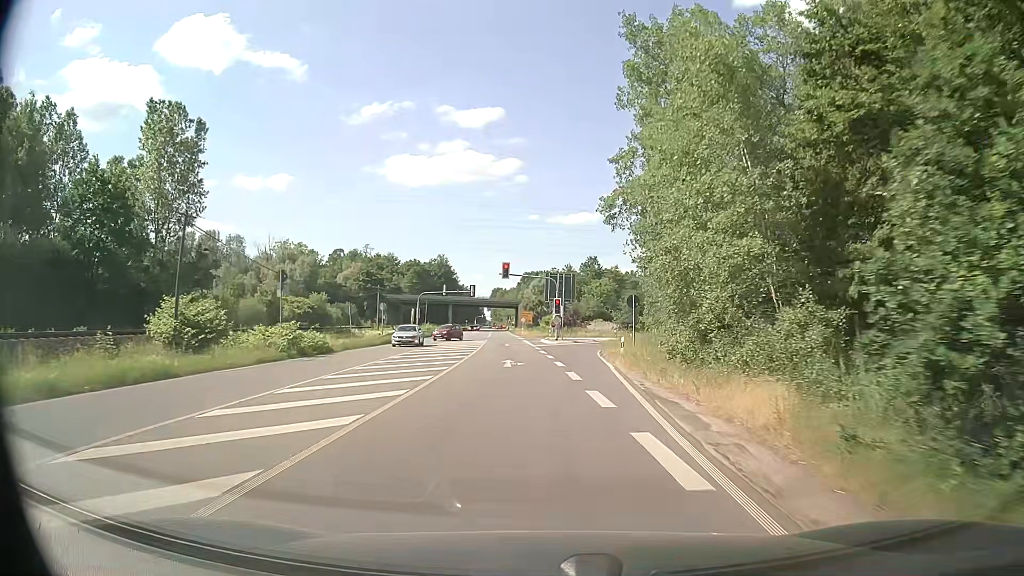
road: secondary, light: Day
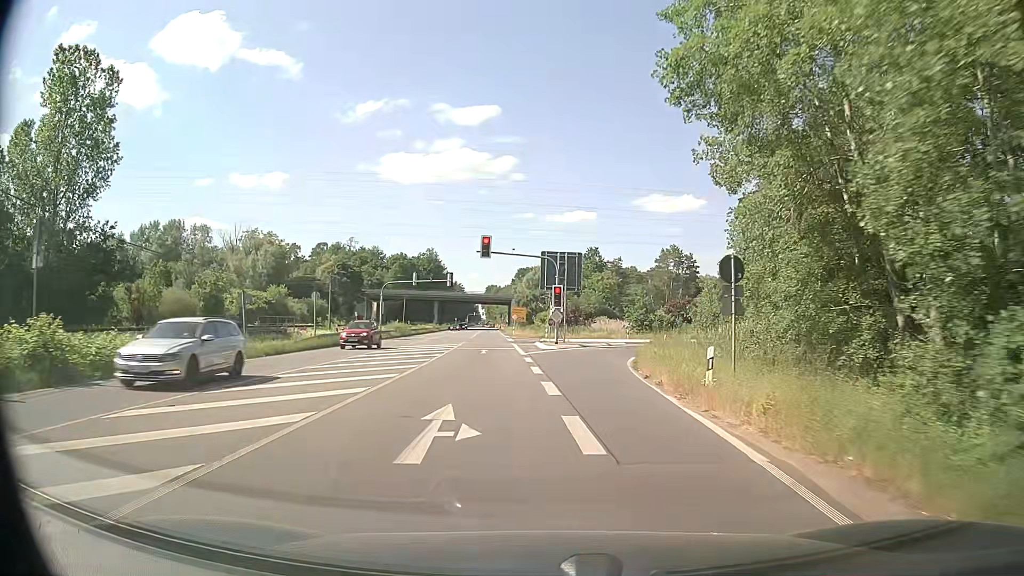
(+0.2, +16.1) m; +1°
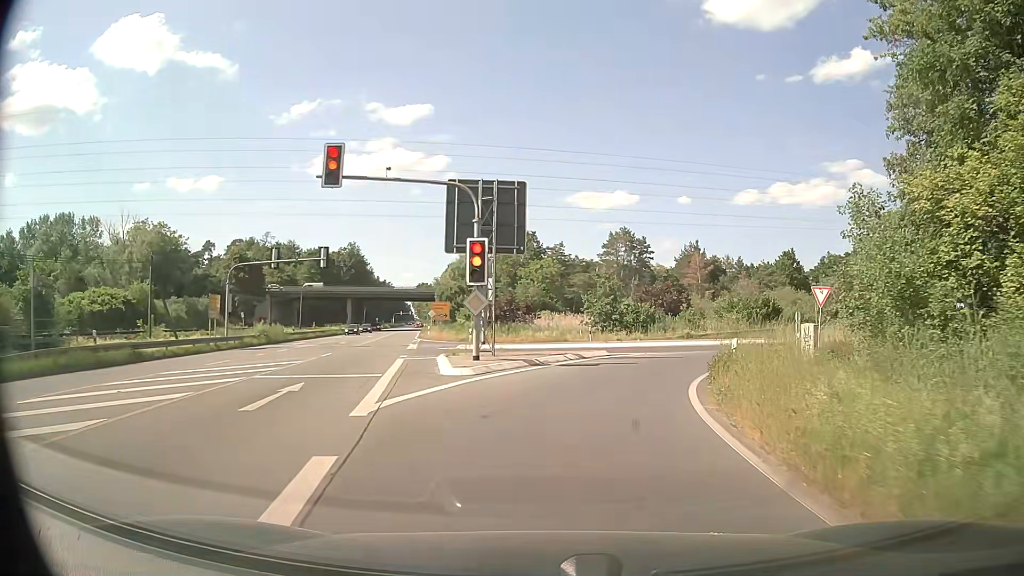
(+0.7, +21.2) m; +6°
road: trunk_link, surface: asphalt
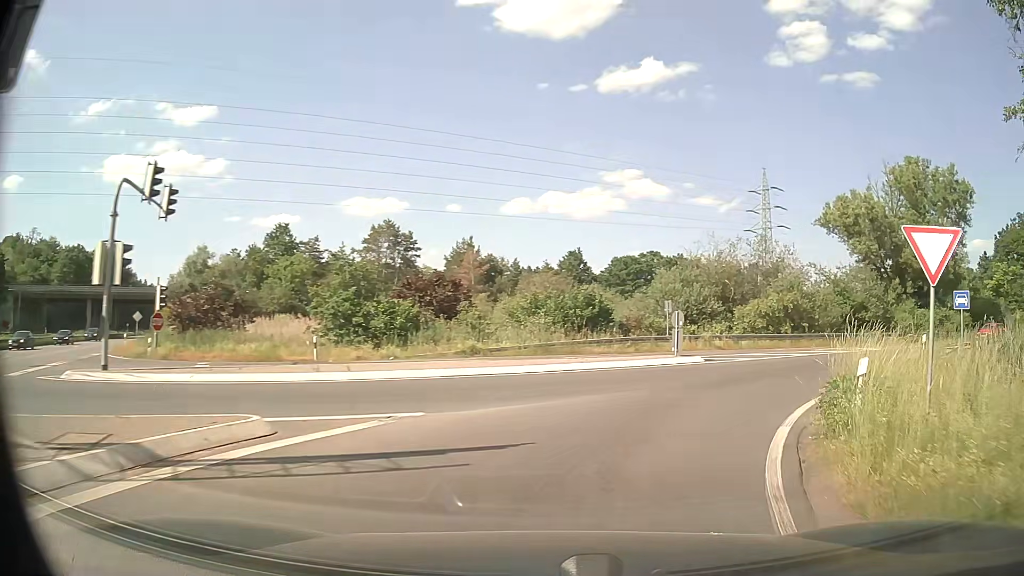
(+2.2, +17.0) m; +19°
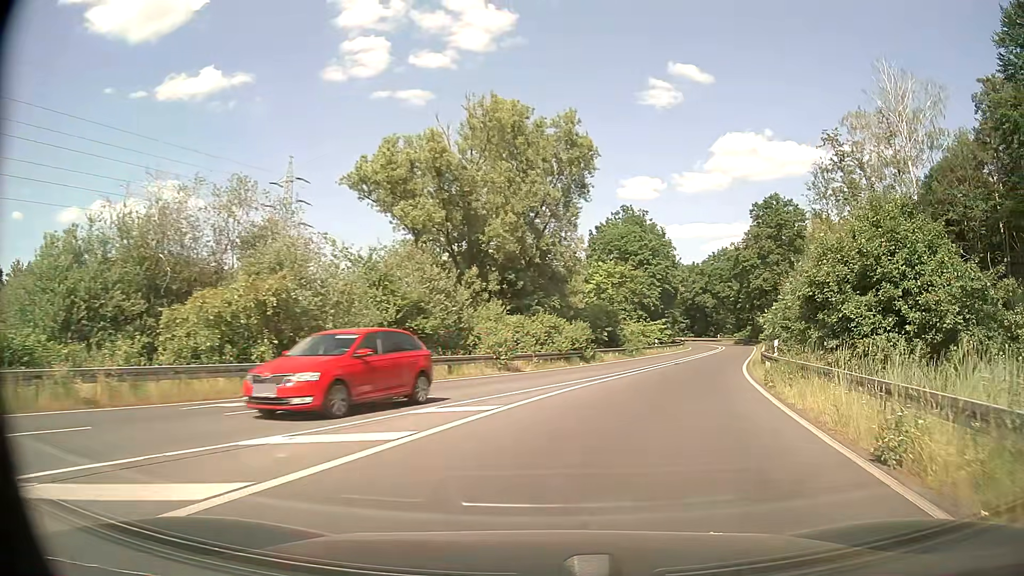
(+8.0, +20.1) m; +40°
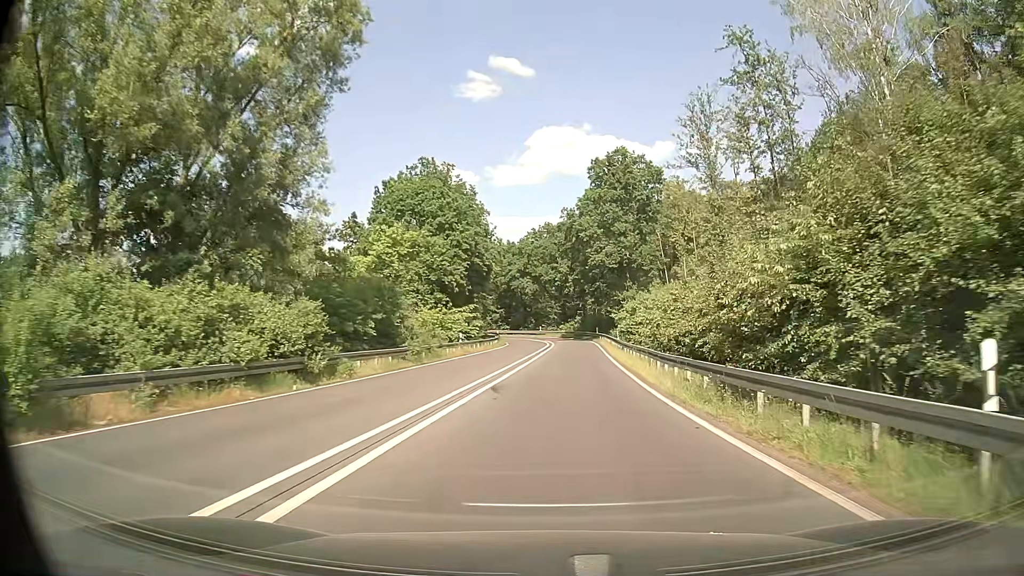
(+3.6, +19.8) m; +16°
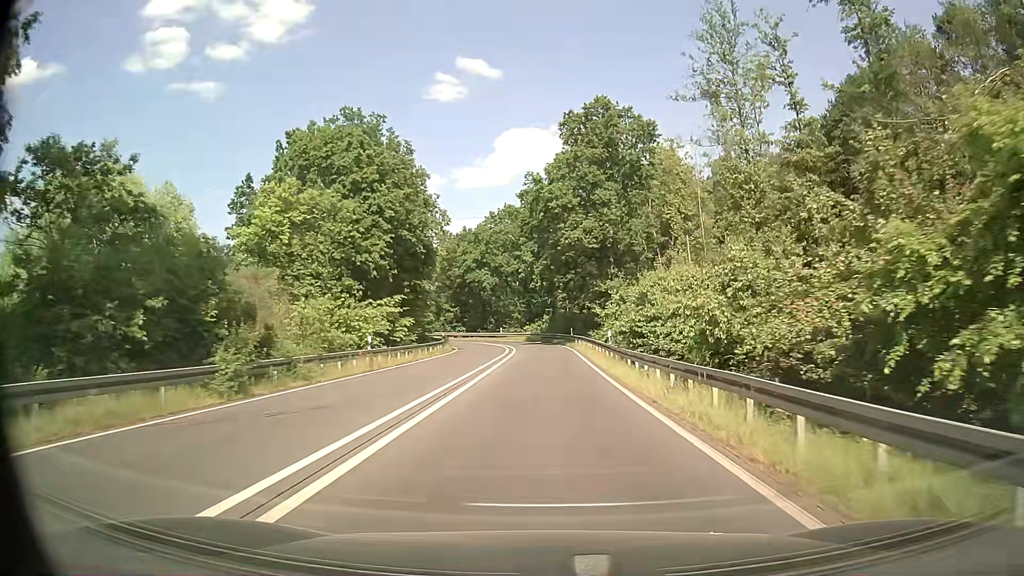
(+0.6, +15.6) m; +3°
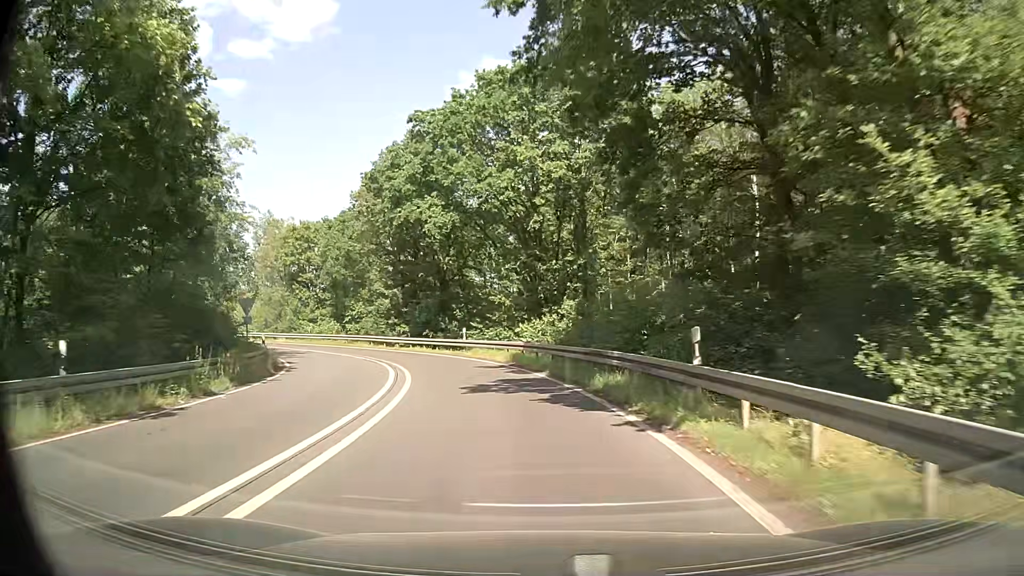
(+0.4, +43.7) m; -2°
(0, +10) (-2, +20) (-5, +29) (-10, +38) (-16, +46) (-23, +53) (-32, +58) (-41, +62) (-51, +65) (-60, +67) m
